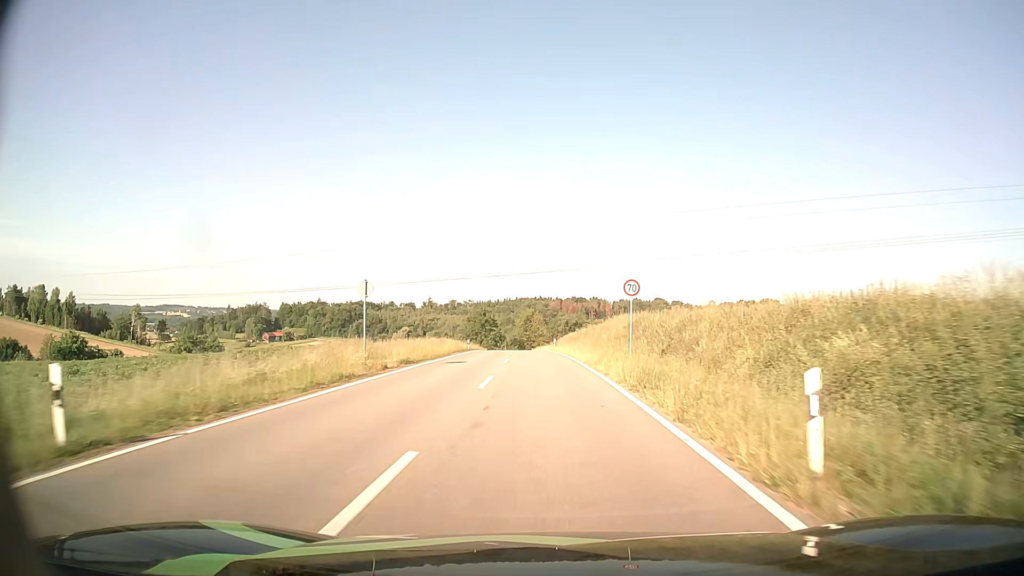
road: tertiary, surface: asphalt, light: Day
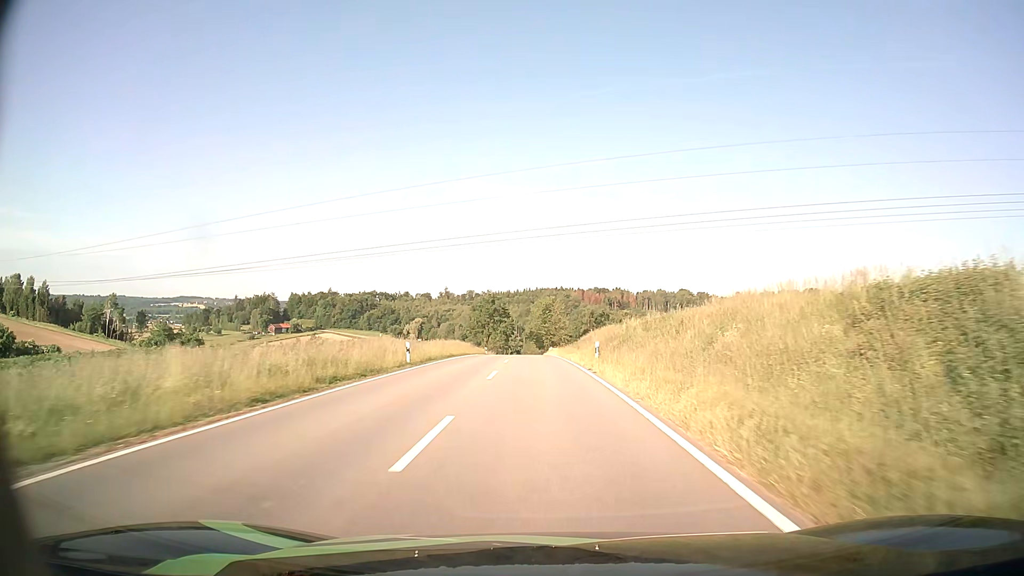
(-0.5, +33.6) m; -2°
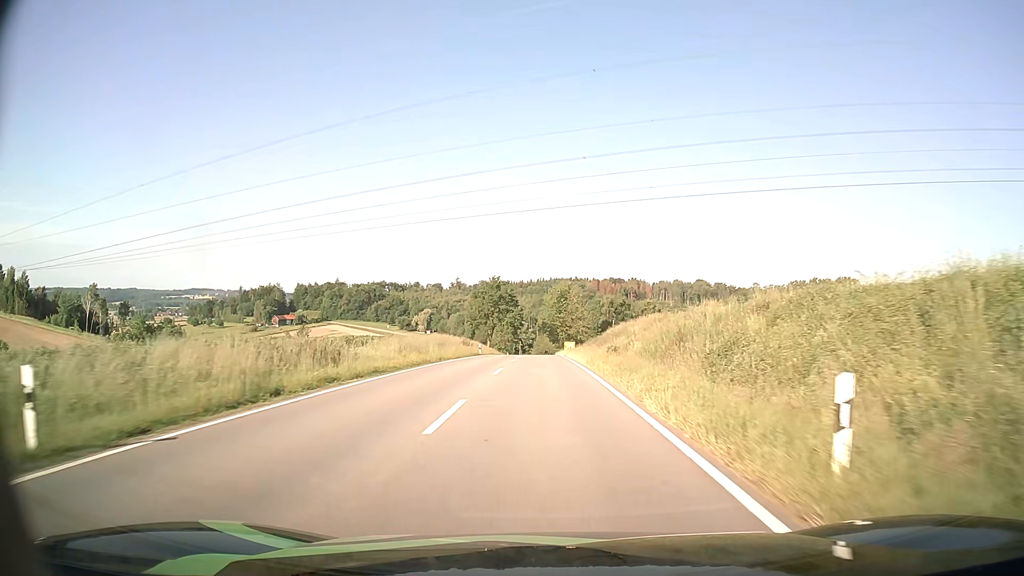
(-0.2, +22.4) m; -1°
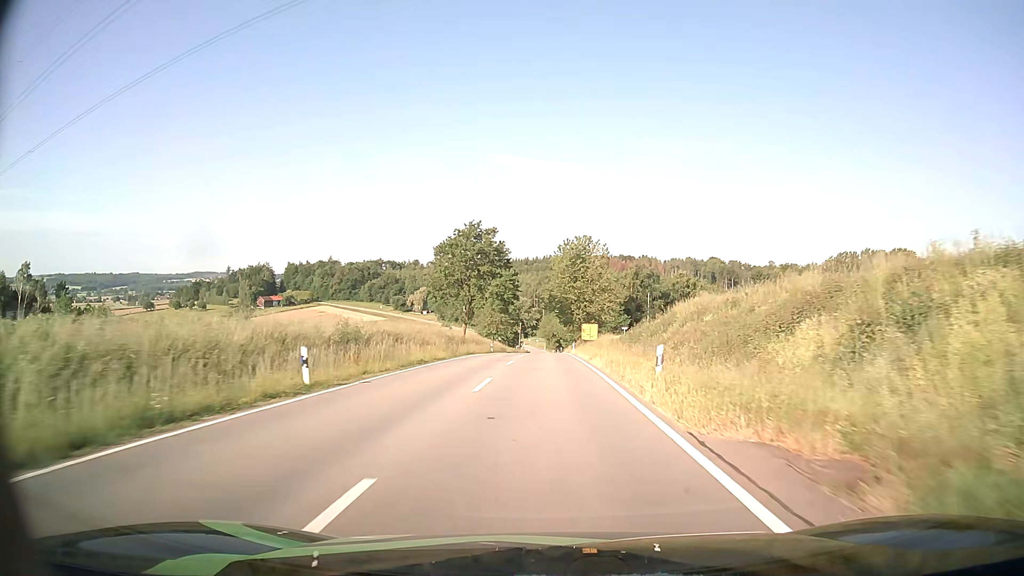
(-0.4, +44.7) m; -1°
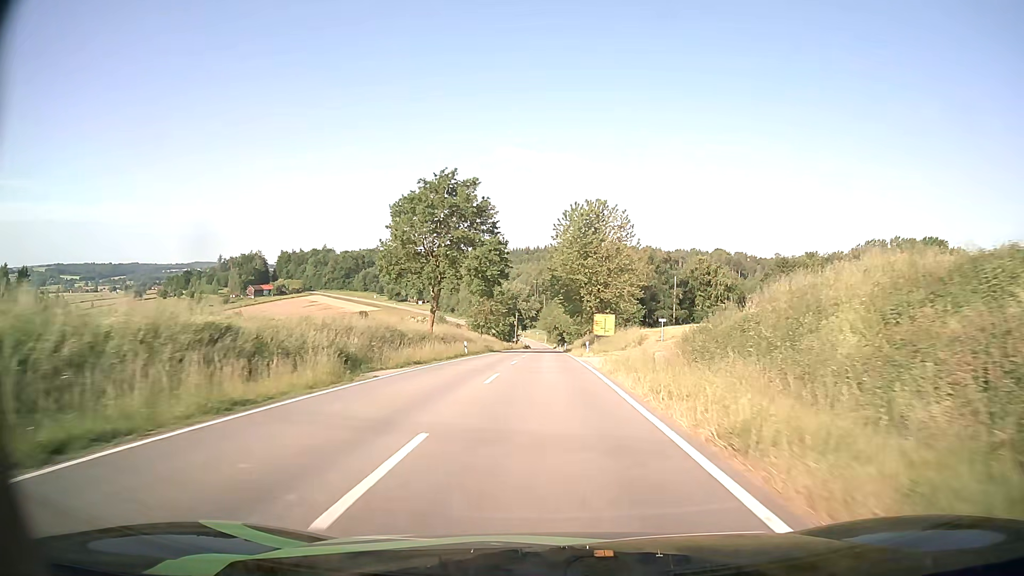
(0.0, +22.0) m; 0°
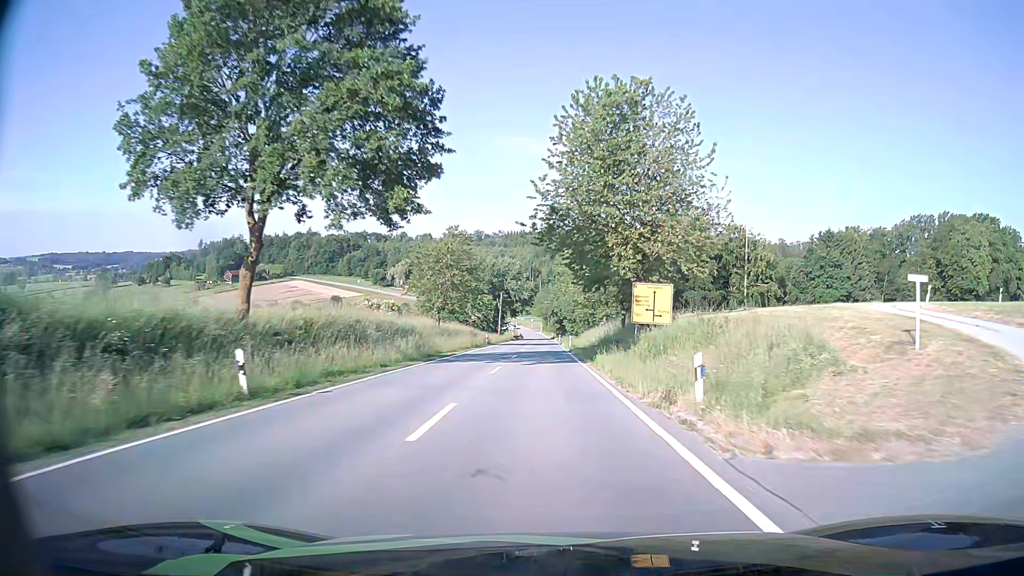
(0.0, +33.6) m; 0°
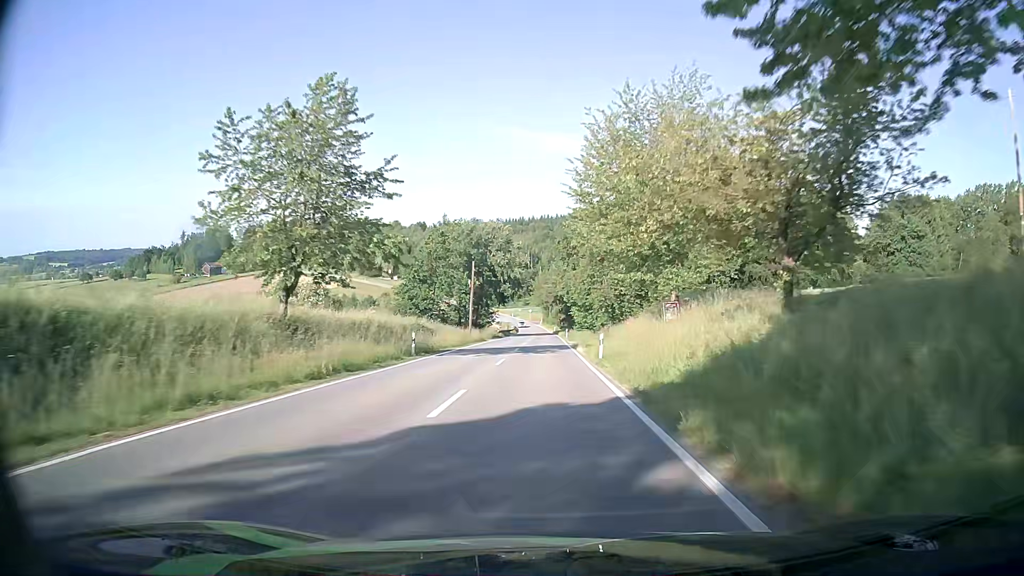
(0.0, +35.4) m; 0°
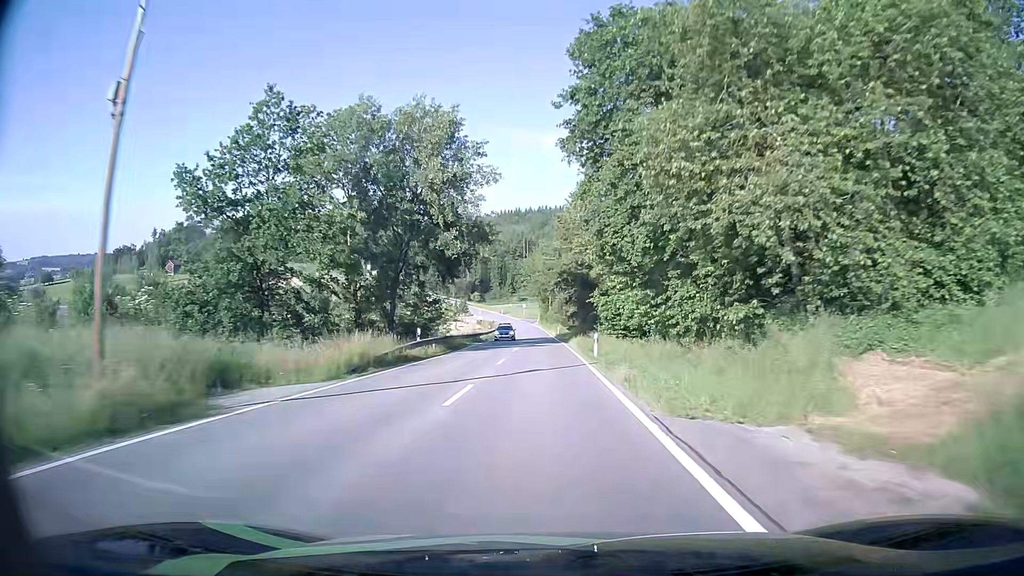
(+0.2, +48.2) m; 0°
